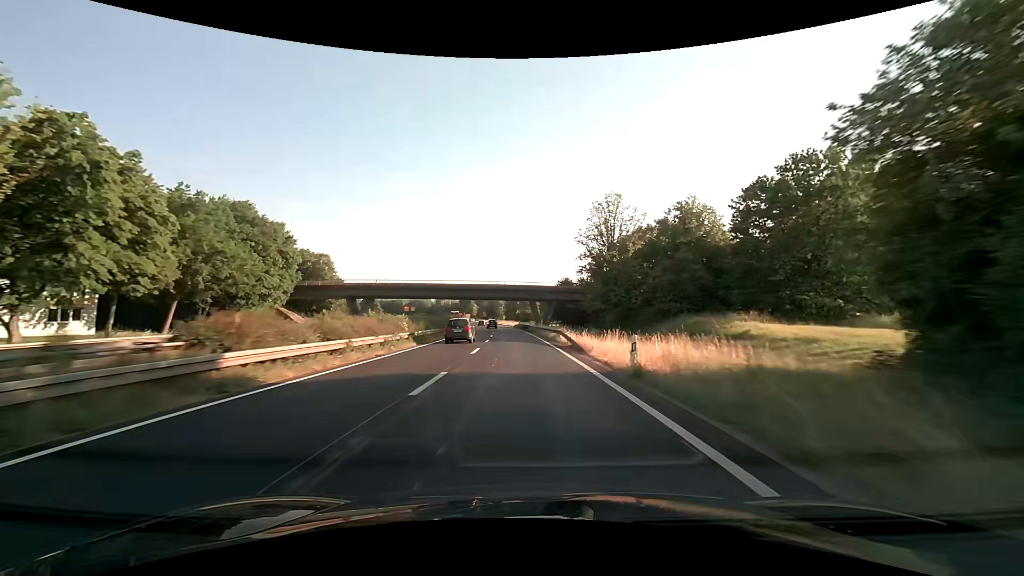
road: trunk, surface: asphalt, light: Day
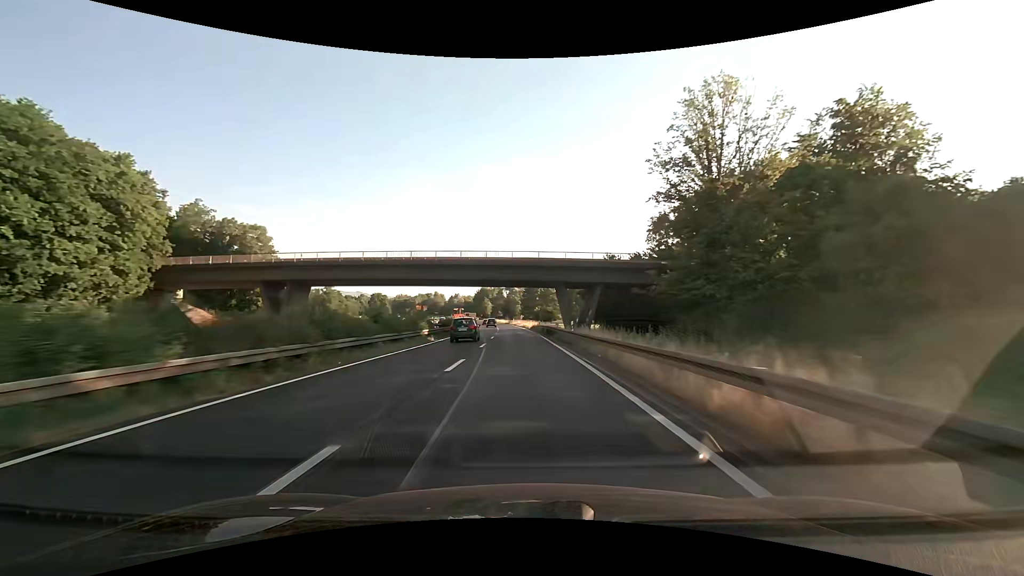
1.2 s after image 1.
(-0.6, +31.8) m; -2°
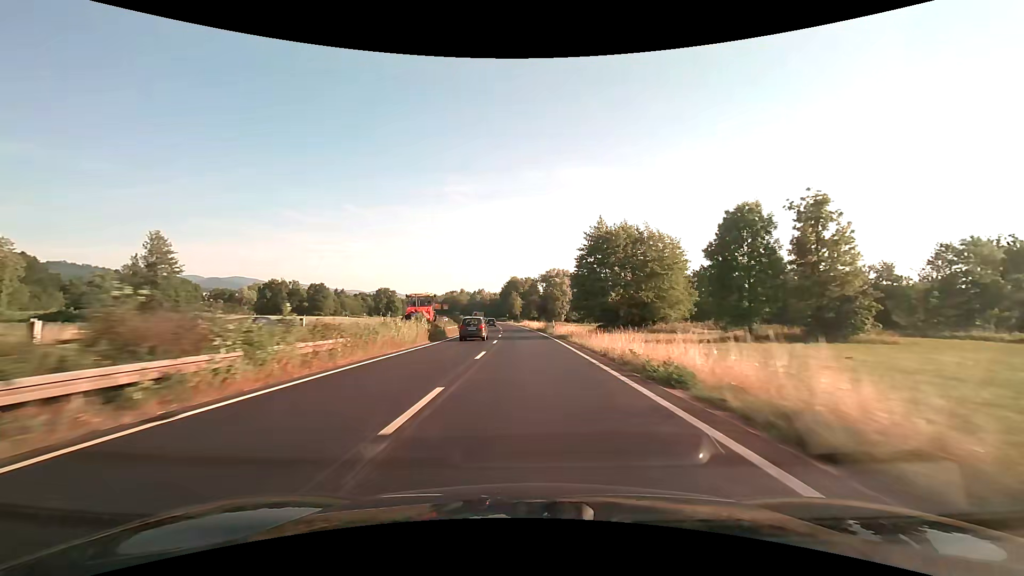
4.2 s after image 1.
(-2.9, +79.1) m; -4°
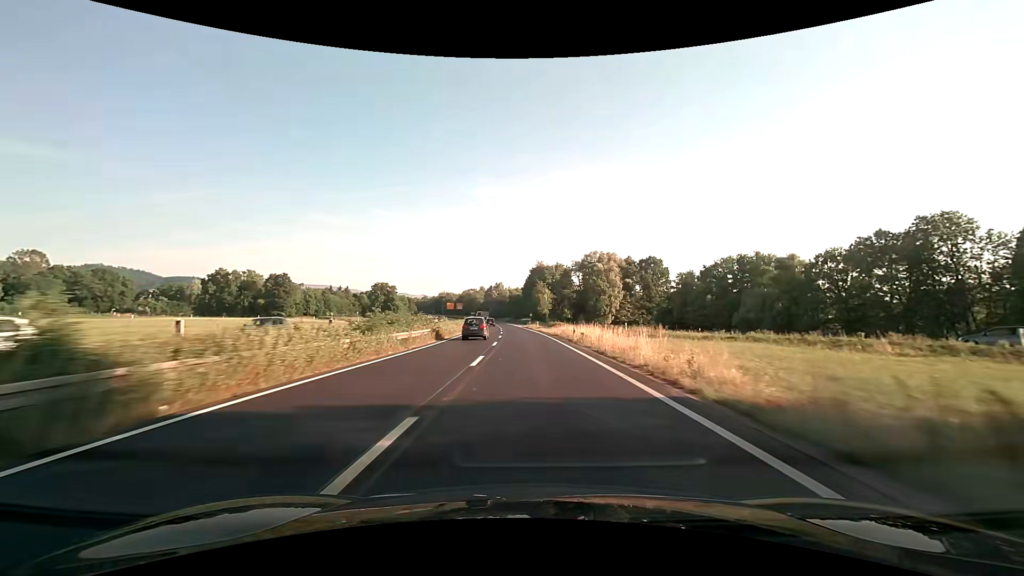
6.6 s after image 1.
(-1.6, +62.6) m; -3°
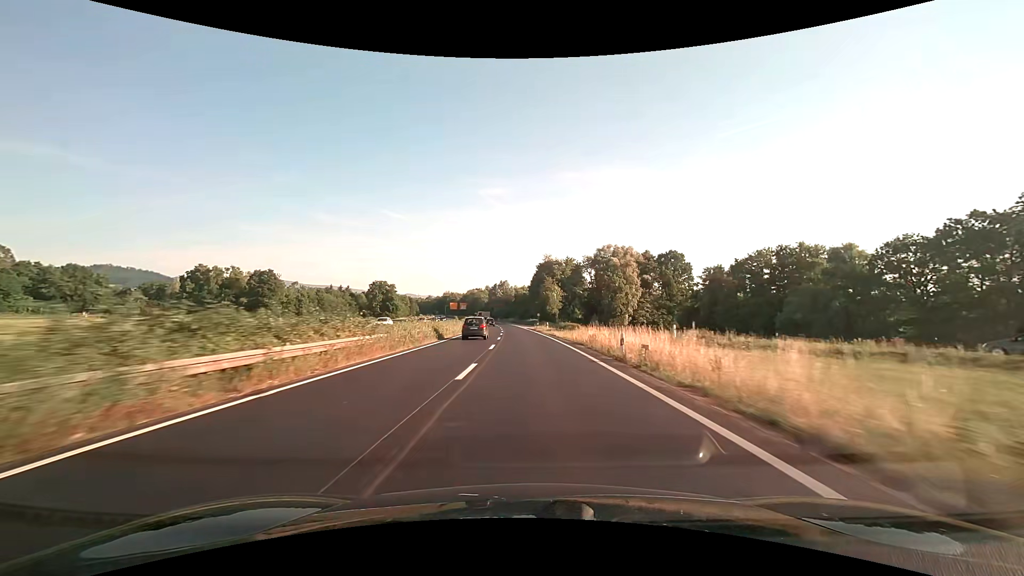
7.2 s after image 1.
(0.0, +15.5) m; 0°
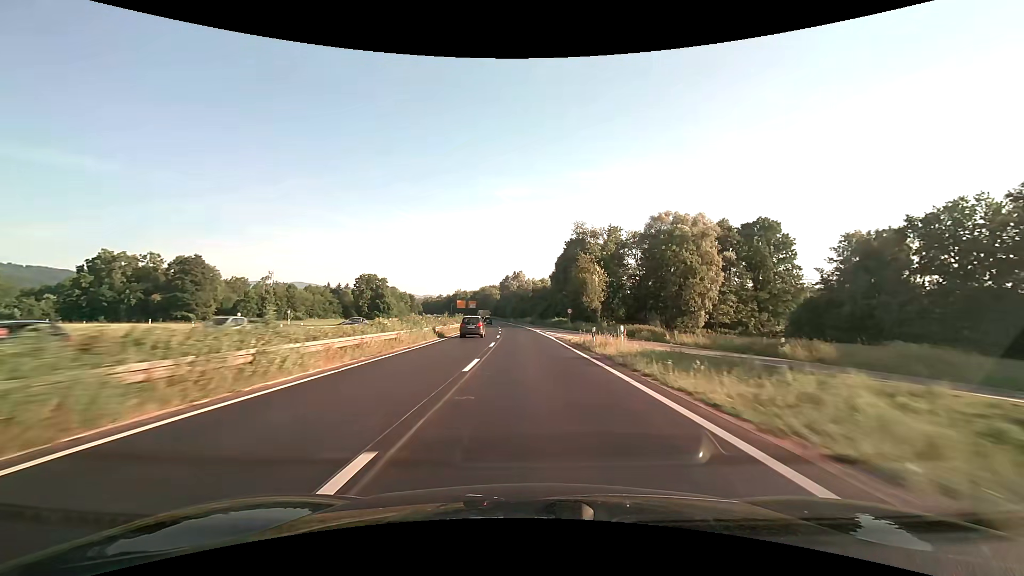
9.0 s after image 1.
(-0.9, +46.2) m; -2°
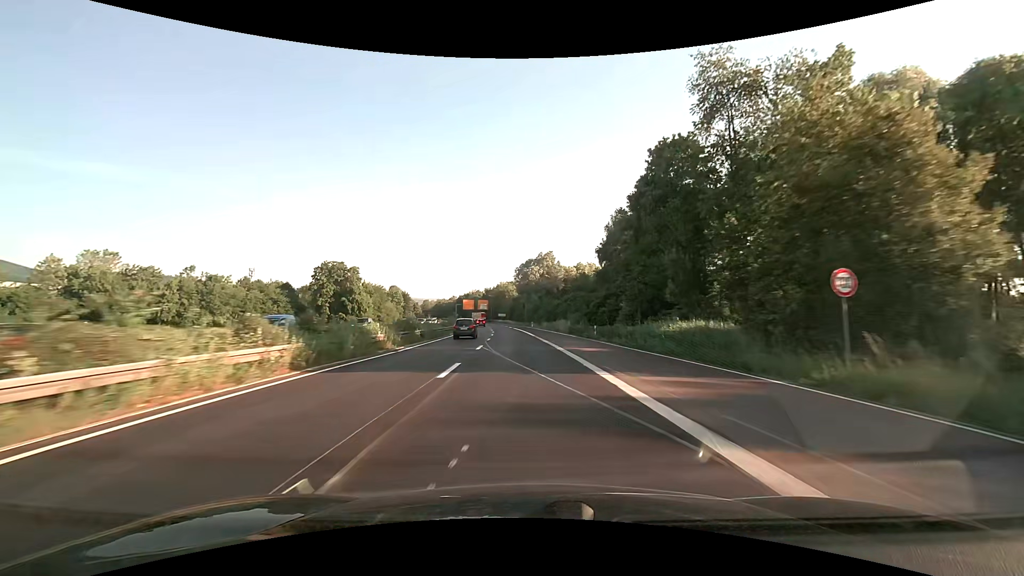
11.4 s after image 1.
(-1.5, +61.2) m; -3°
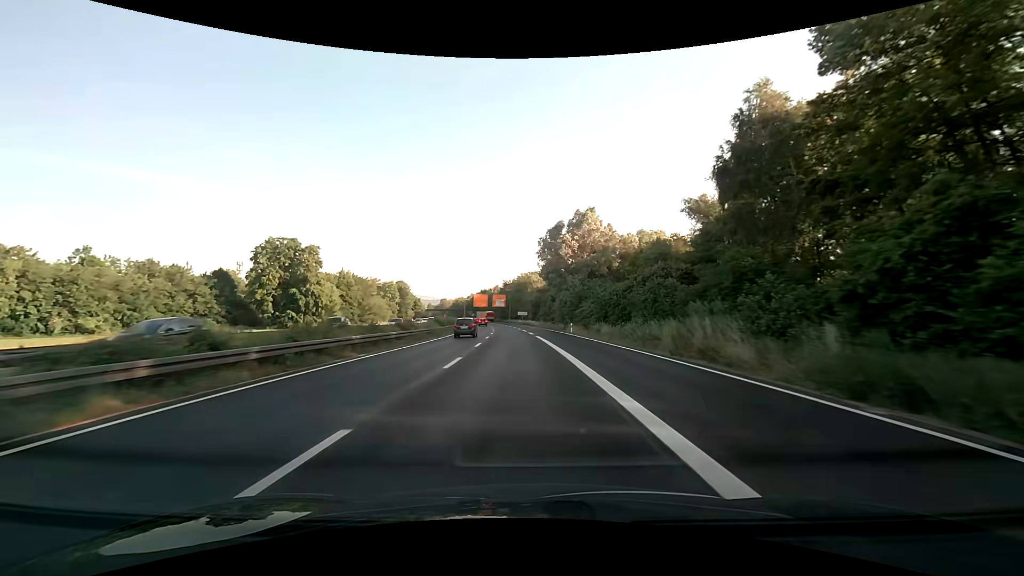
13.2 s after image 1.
(-1.1, +45.8) m; -3°
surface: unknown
(0, +10) (0, +20) (-1, +30) (-1, +40) (-1, +50) (-2, +60) (-3, +70) (-3, +80) (-4, +90) (-5, +100) m
